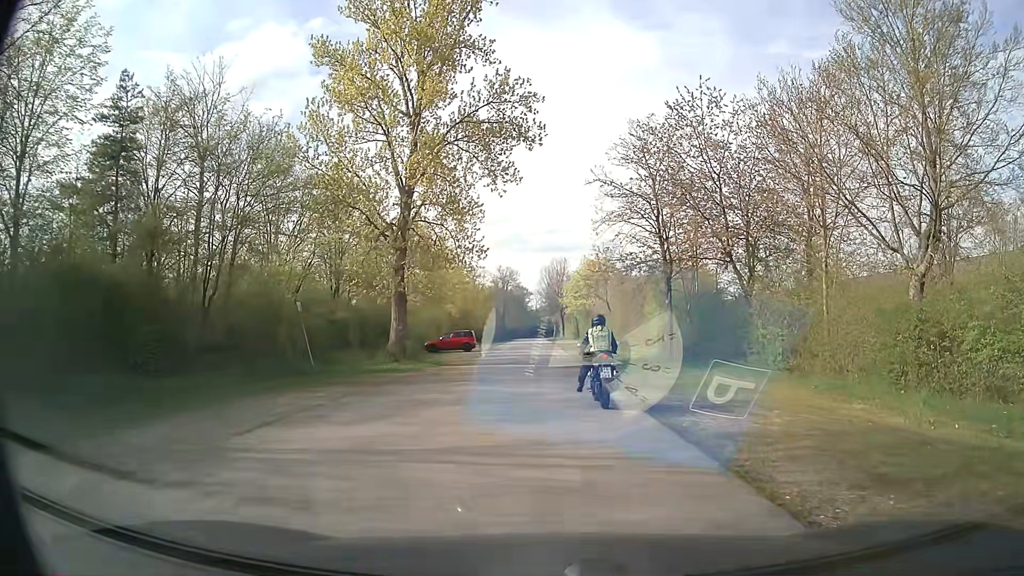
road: service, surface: asphalt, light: Day
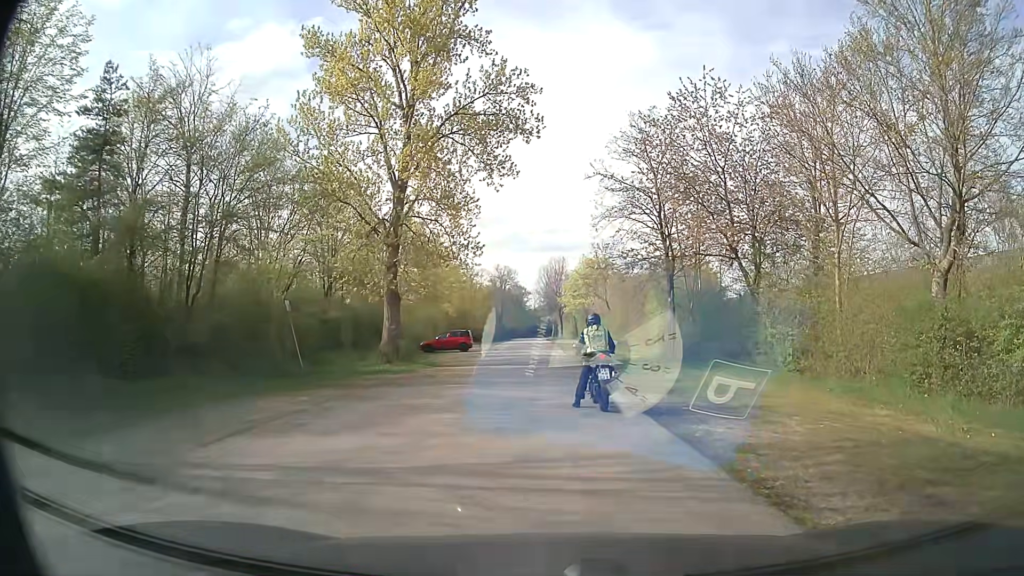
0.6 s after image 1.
(0.0, +1.1) m; 0°
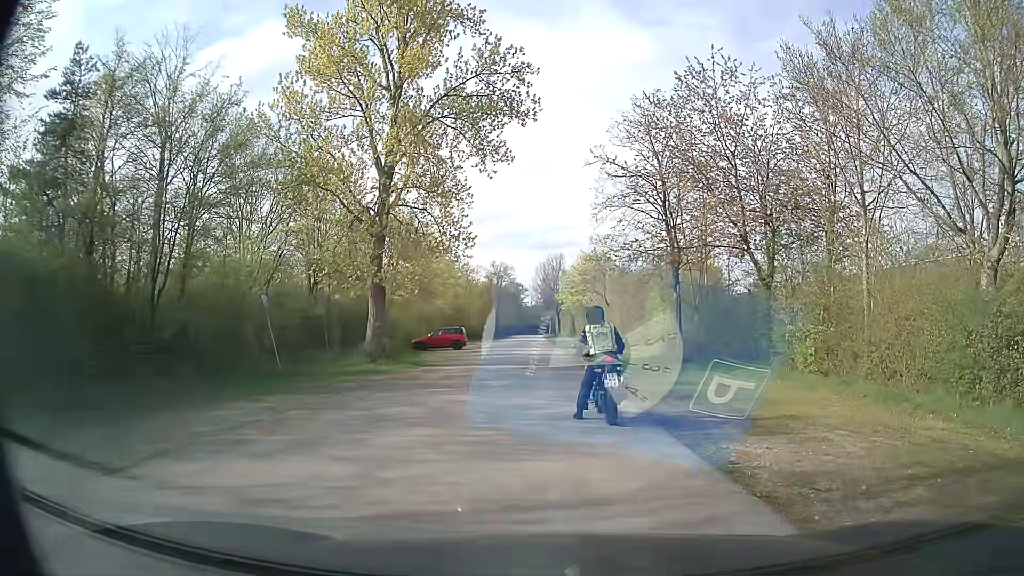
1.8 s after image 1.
(0.0, +1.9) m; 0°
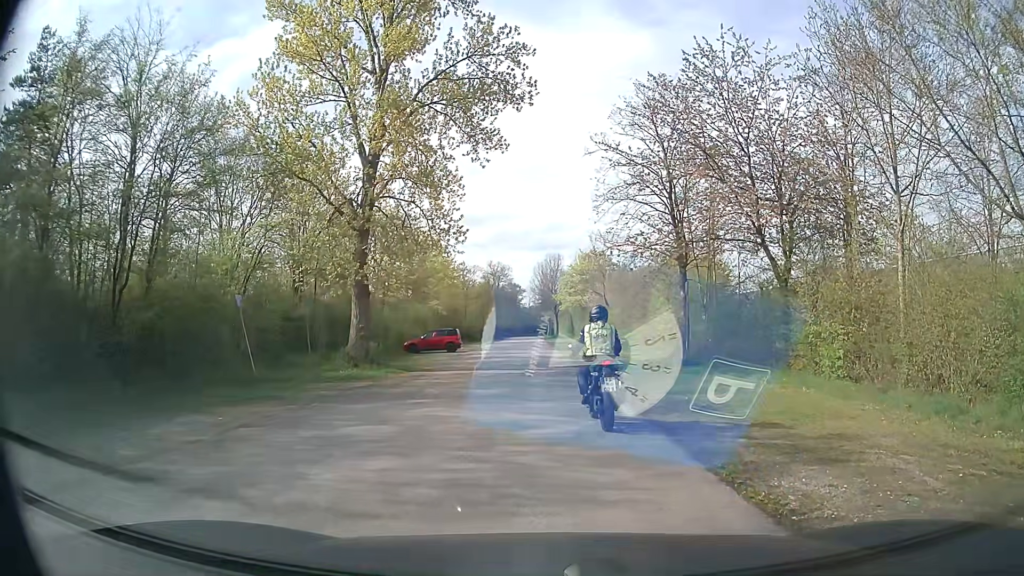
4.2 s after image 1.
(0.0, +2.0) m; 0°
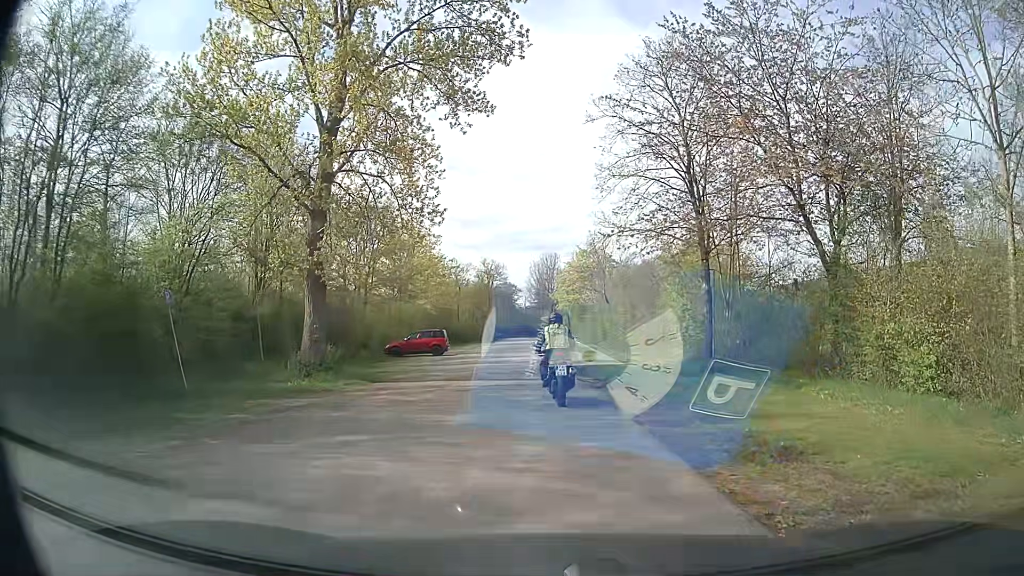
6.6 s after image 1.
(0.0, +4.6) m; 0°
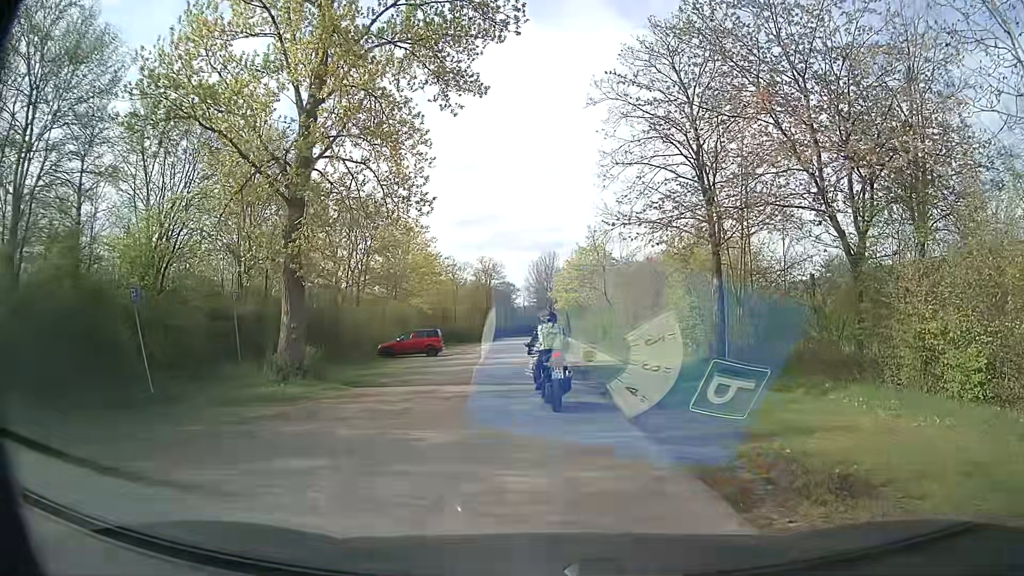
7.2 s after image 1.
(0.0, +1.7) m; +1°
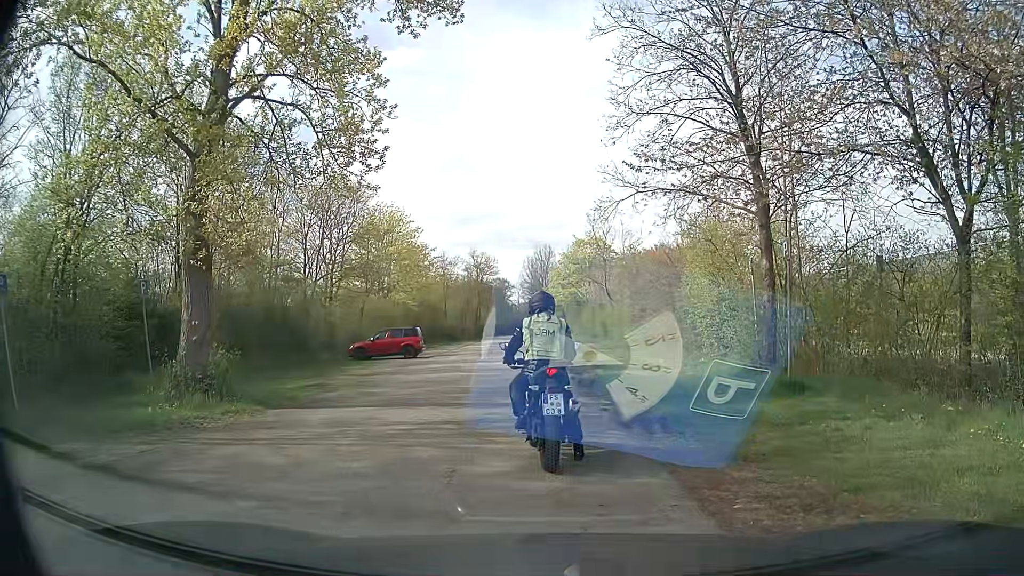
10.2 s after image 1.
(0.0, +4.9) m; +1°
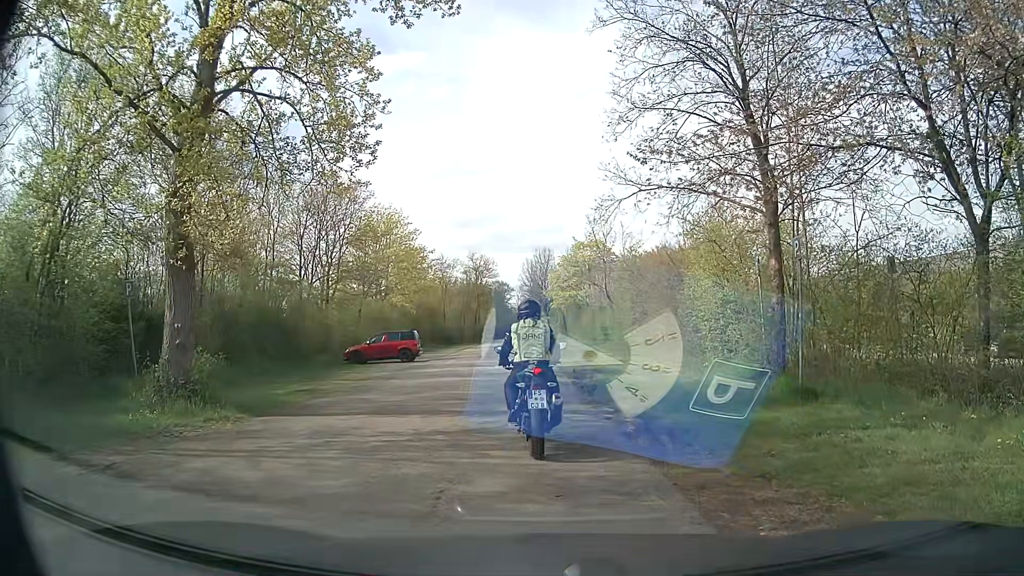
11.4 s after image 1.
(0.0, +0.7) m; 0°
